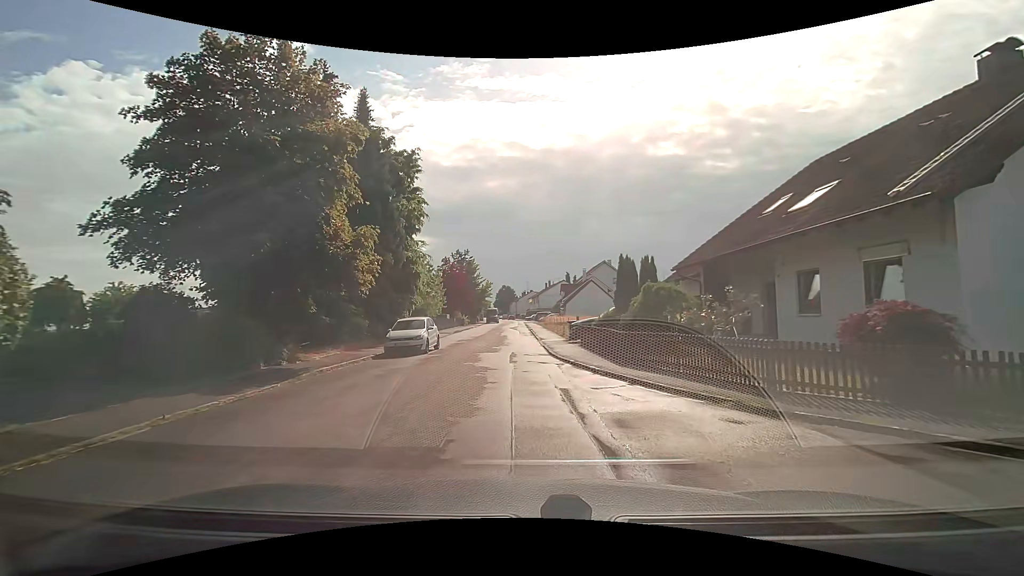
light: Day
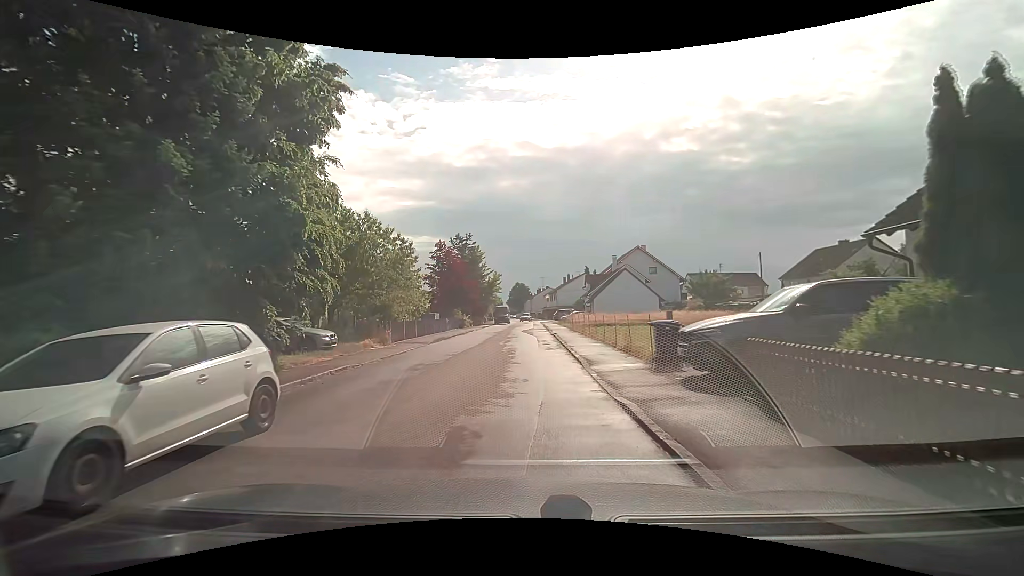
(-0.2, +16.0) m; -1°
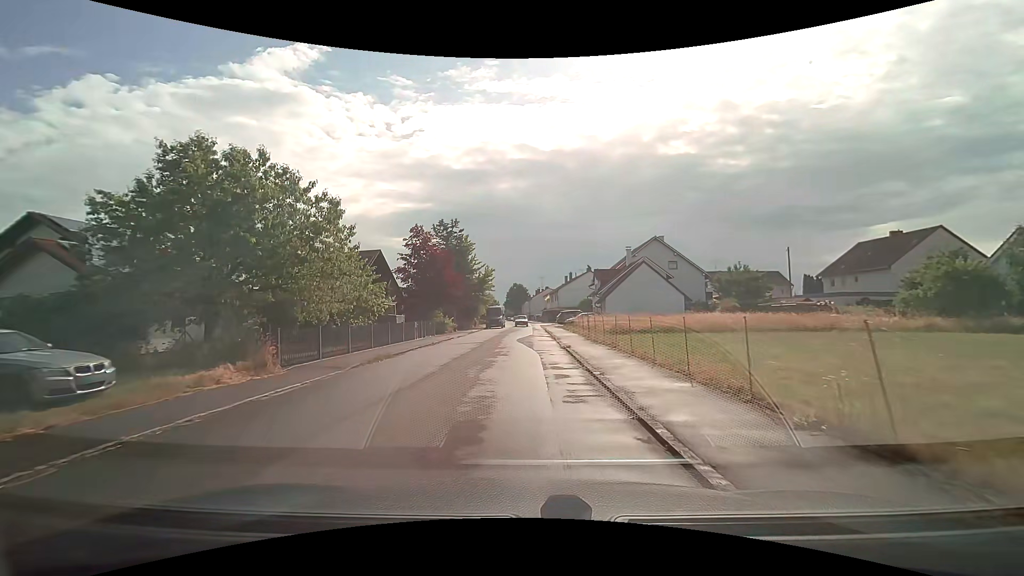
(0.0, +11.2) m; 0°
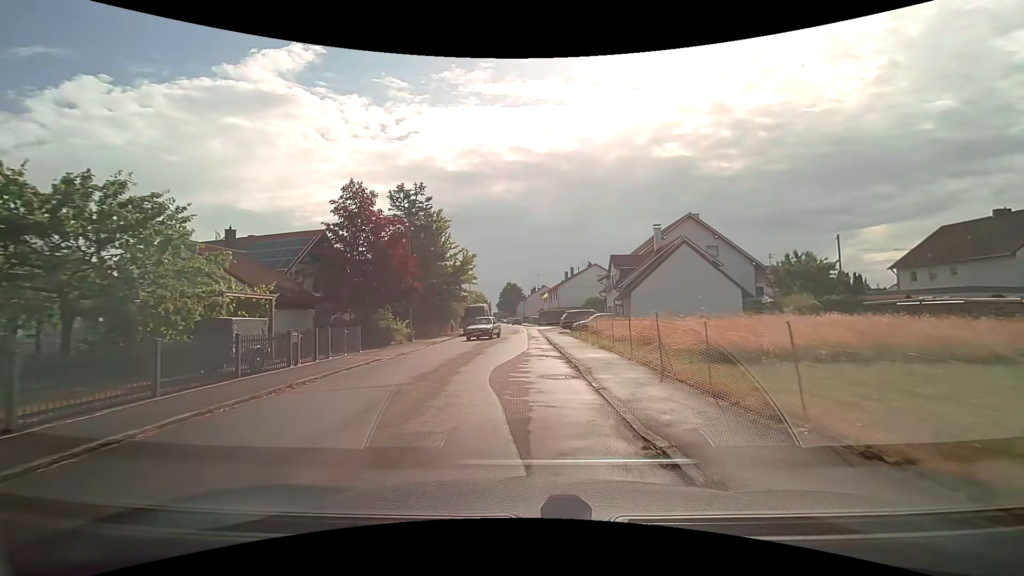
(+0.2, +15.5) m; +1°
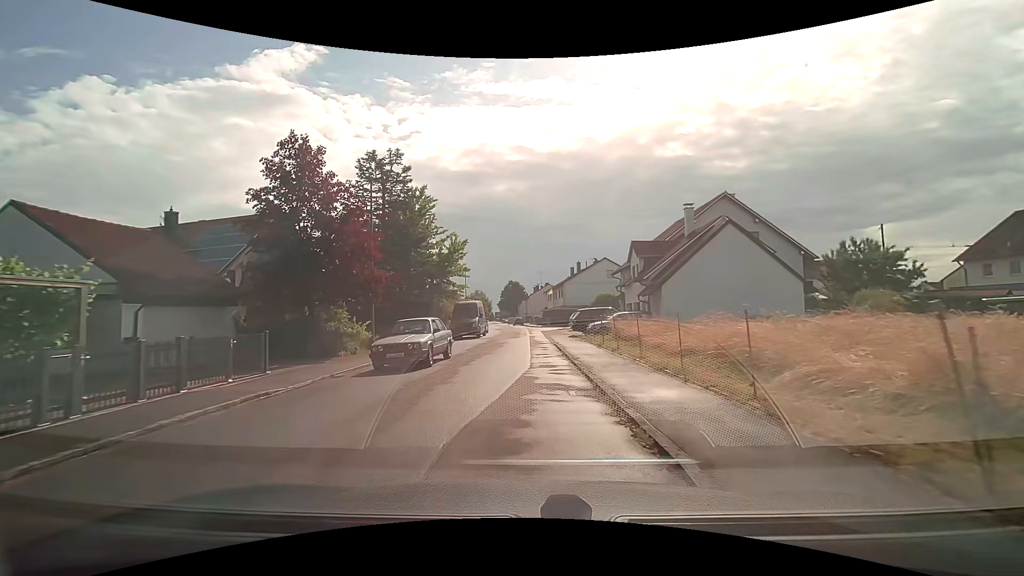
(-0.1, +7.9) m; 0°
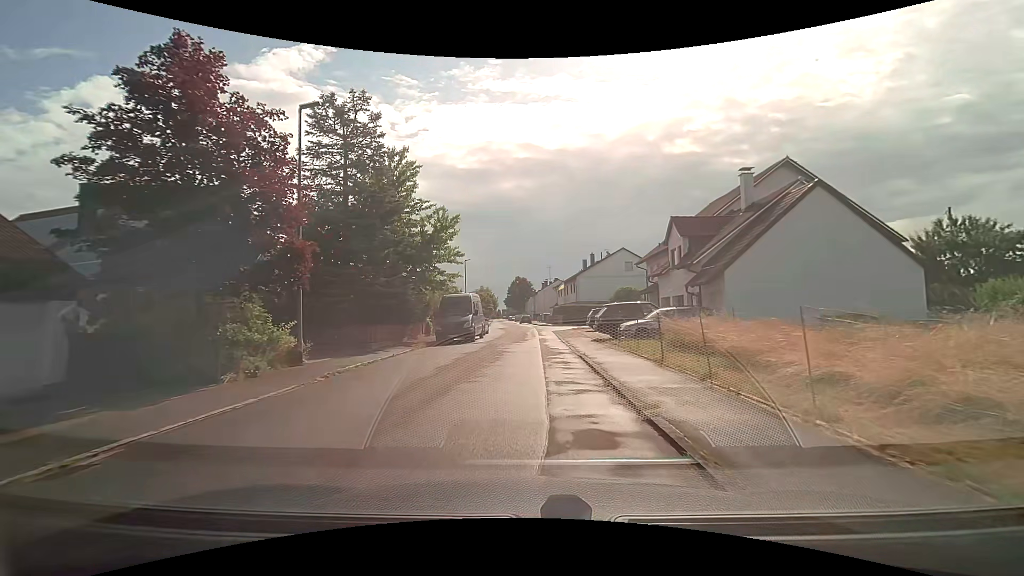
(-0.1, +8.1) m; 0°
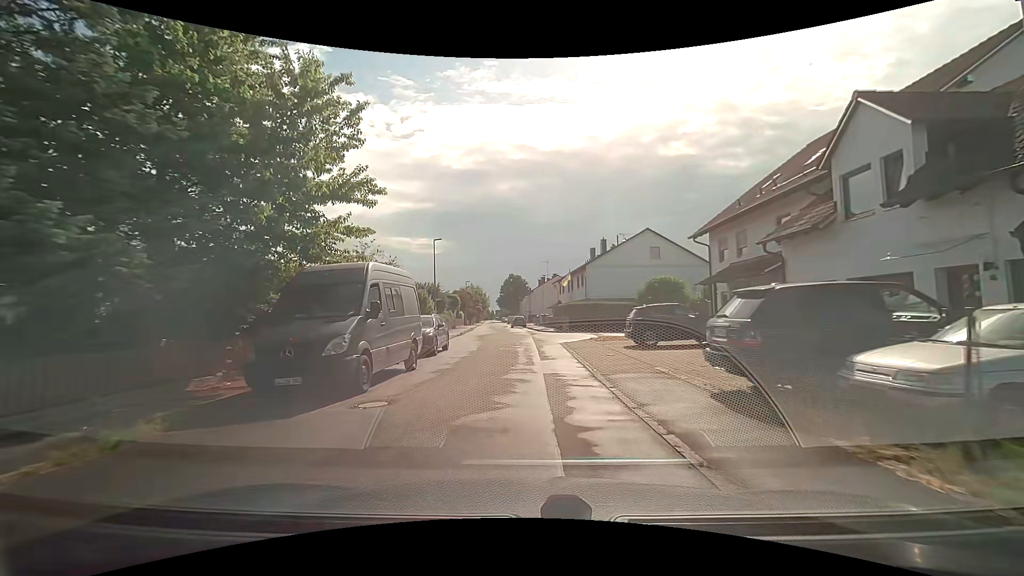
(-0.1, +16.4) m; 0°
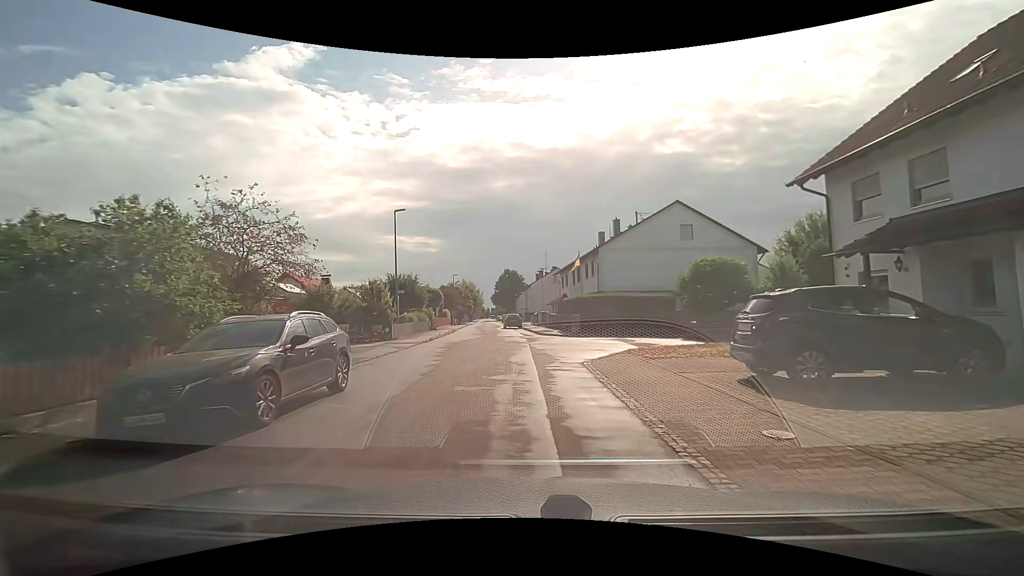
(0.0, +11.1) m; +1°
(0, +10) (0, +20) (-1, +30) (-3, +40) (-5, +50) (-6, +60) (-6, +70) (-6, +80) (-7, +89) (-8, +99) m
